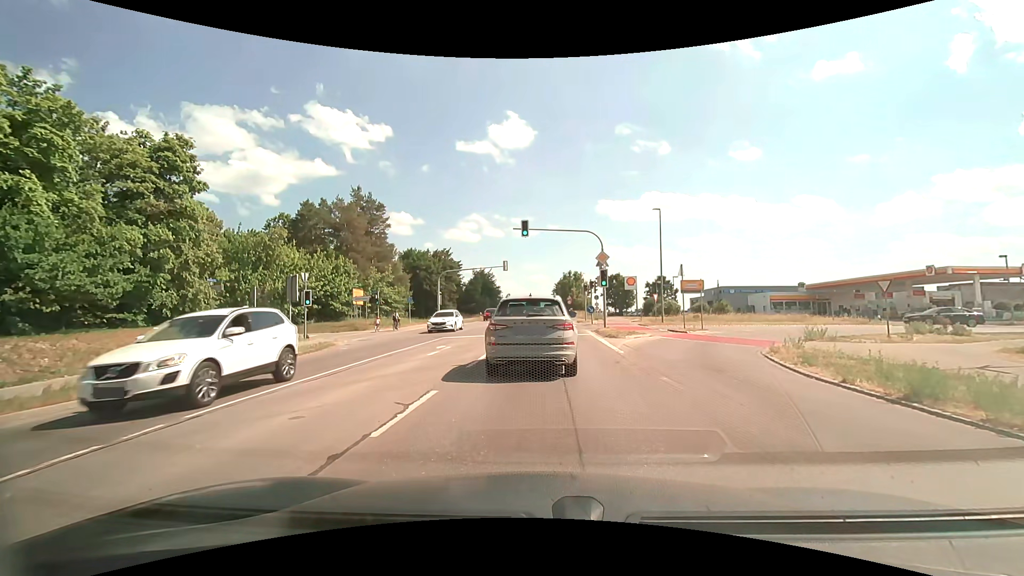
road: secondary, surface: asphalt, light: Day
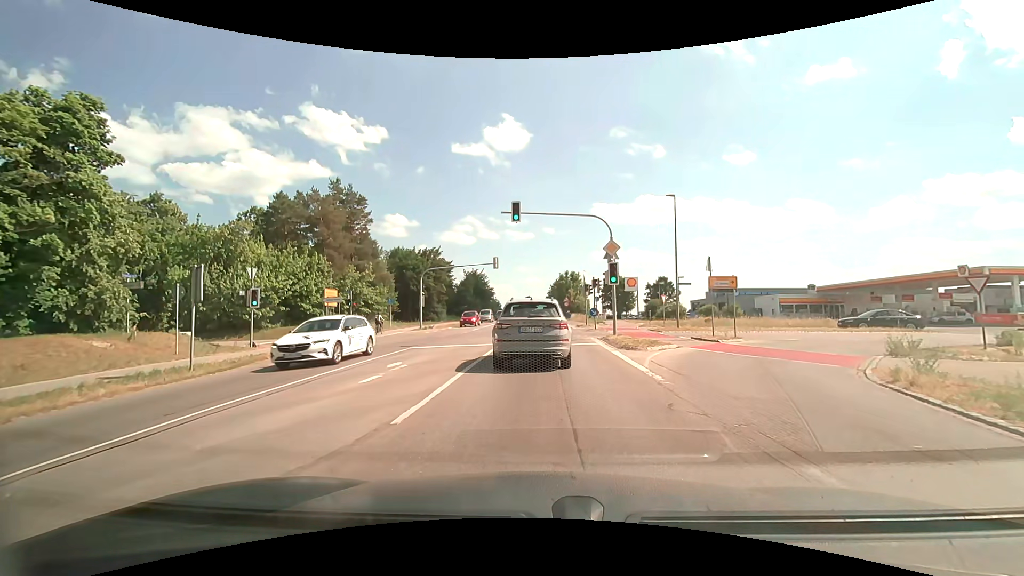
(+0.1, +5.6) m; +1°
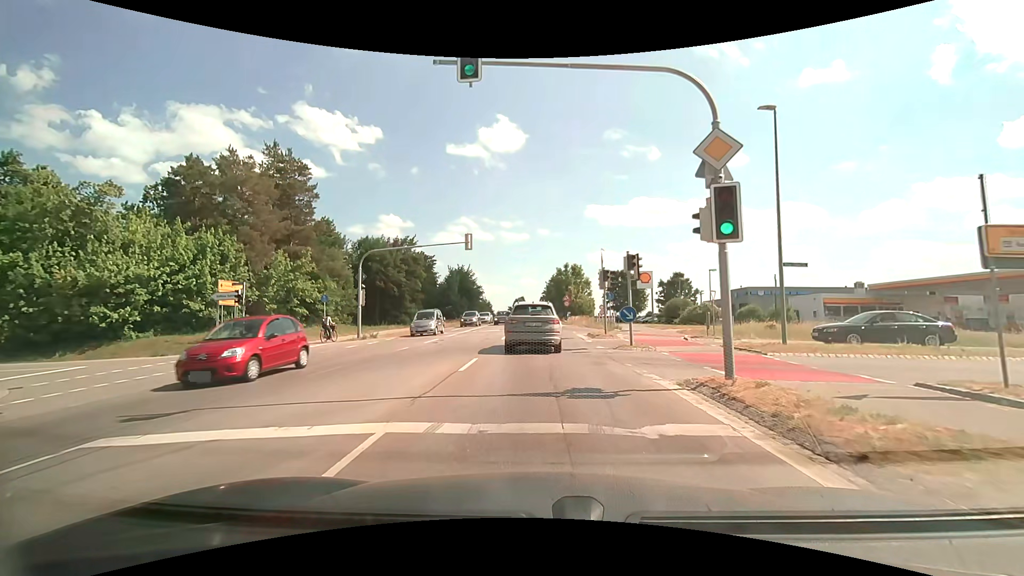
(+0.2, +14.6) m; 0°
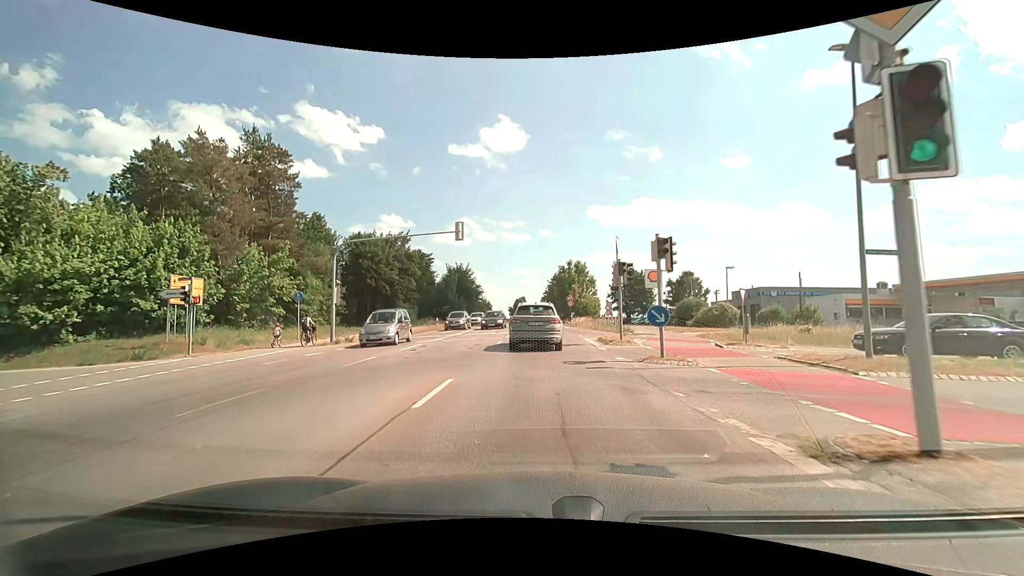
(0.0, +4.3) m; 0°
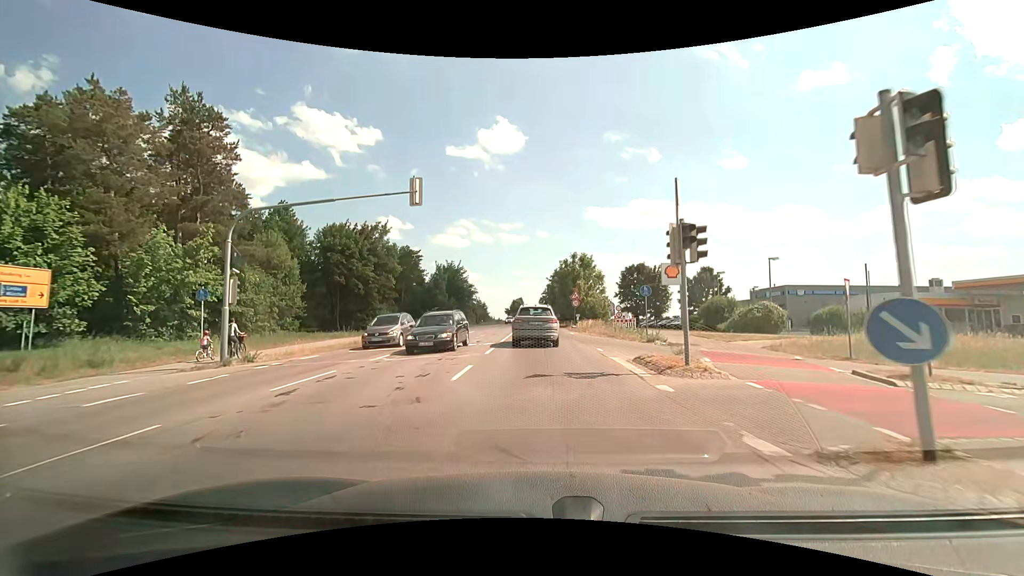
(0.0, +9.4) m; +1°
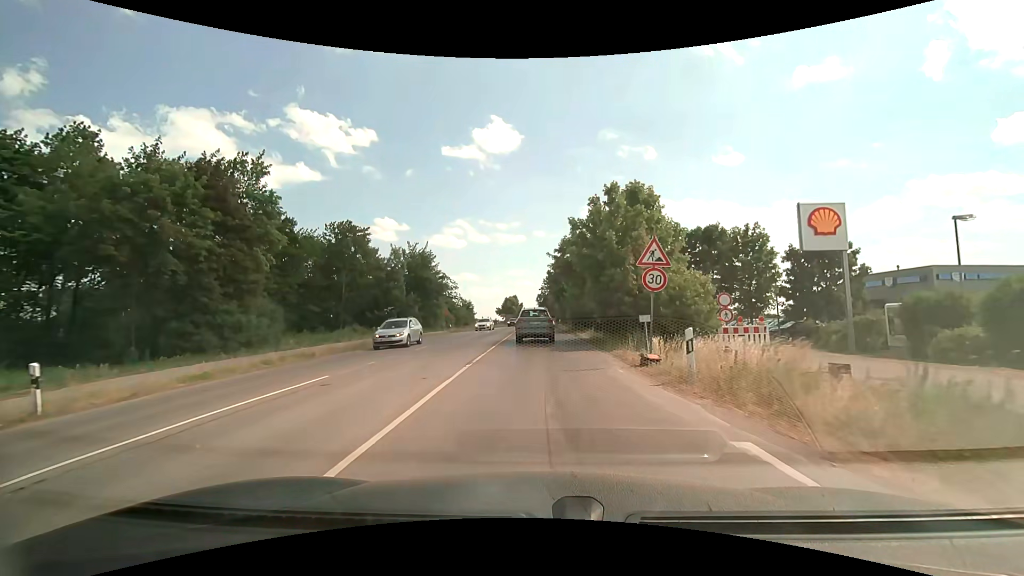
(-0.1, +28.7) m; 0°
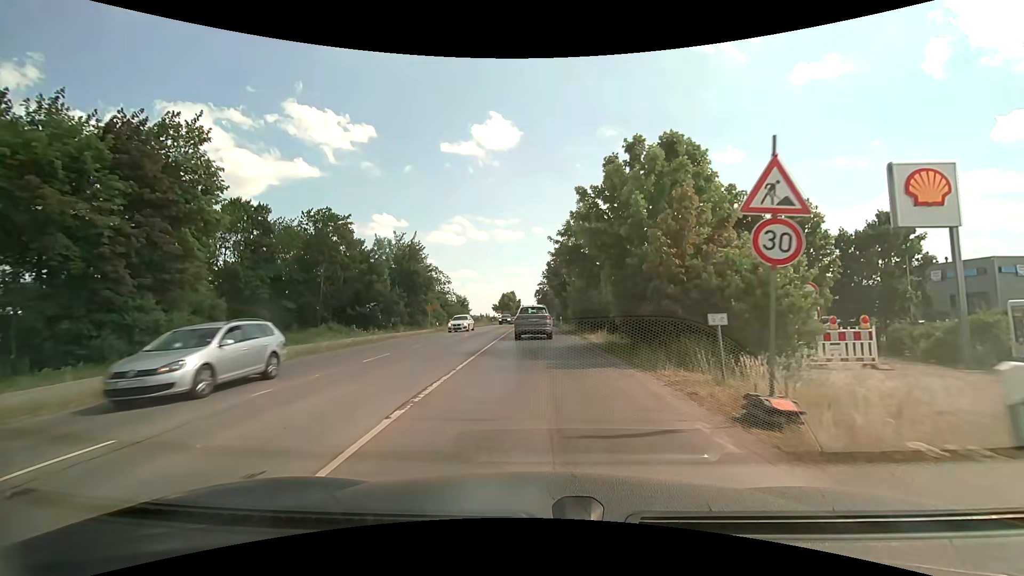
(0.0, +6.4) m; 0°
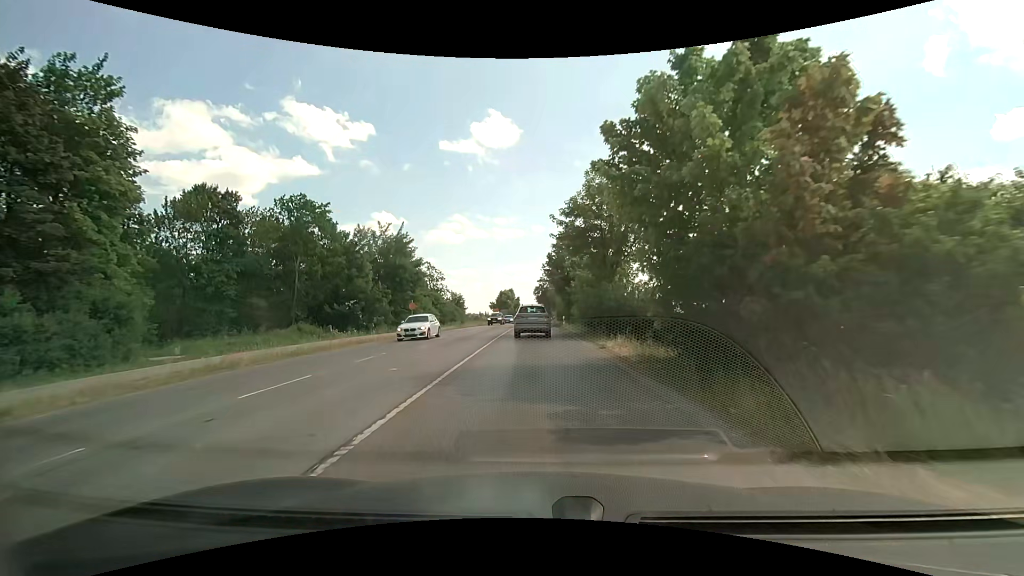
(0.0, +6.4) m; 0°
(0, +10) (0, +20) (0, +30) (0, +40) (-1, +50) (-1, +60) (-1, +70) (-1, +80) (-1, +90) (-1, +100) m
